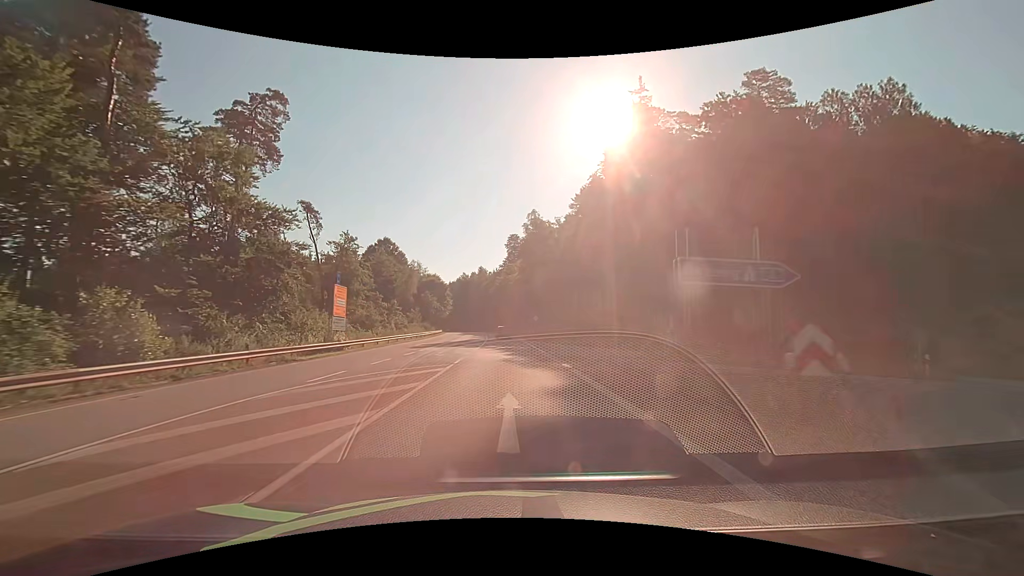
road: secondary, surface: asphalt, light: Day
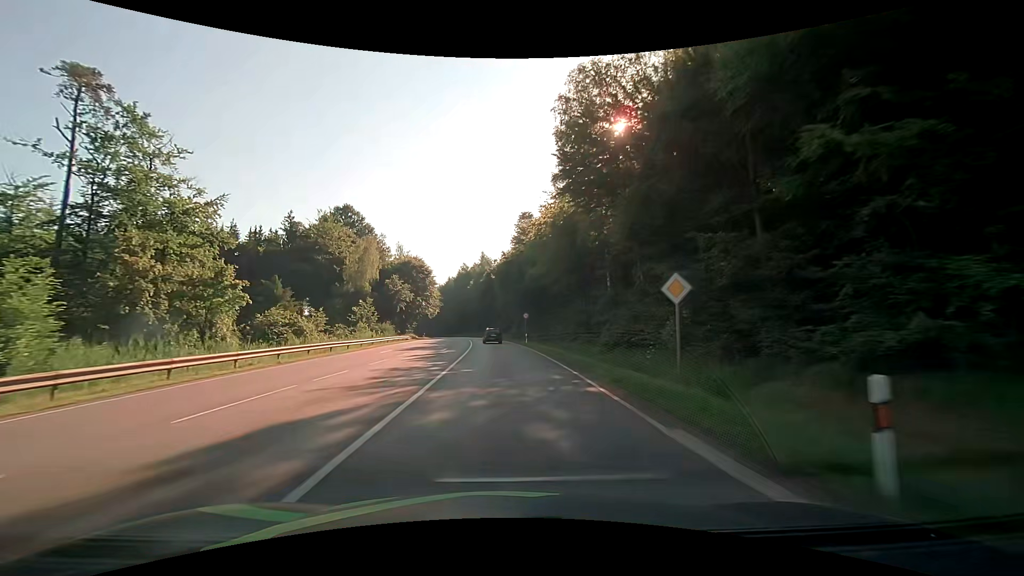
(-0.3, +49.3) m; -1°
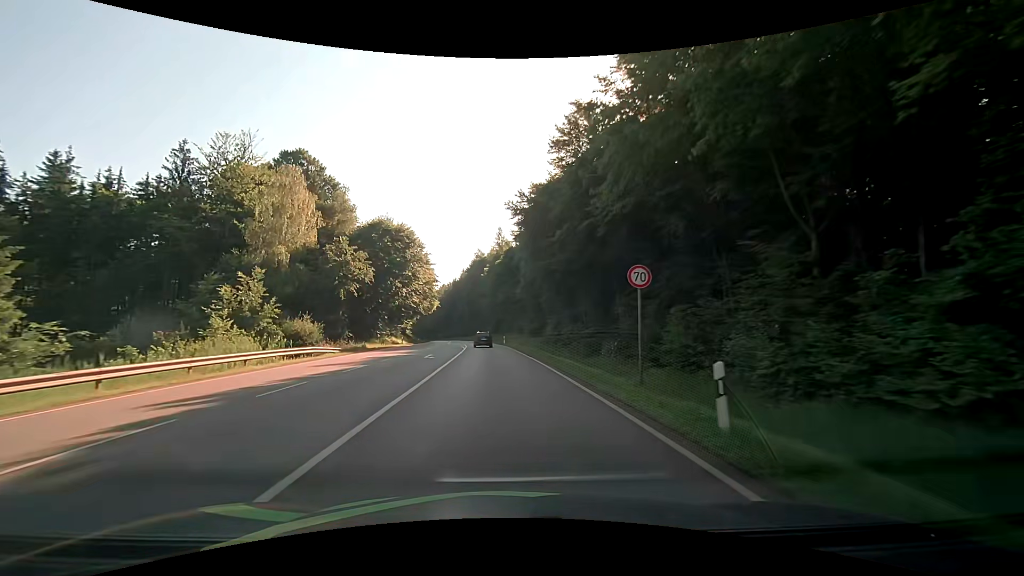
(-0.8, +39.0) m; -2°
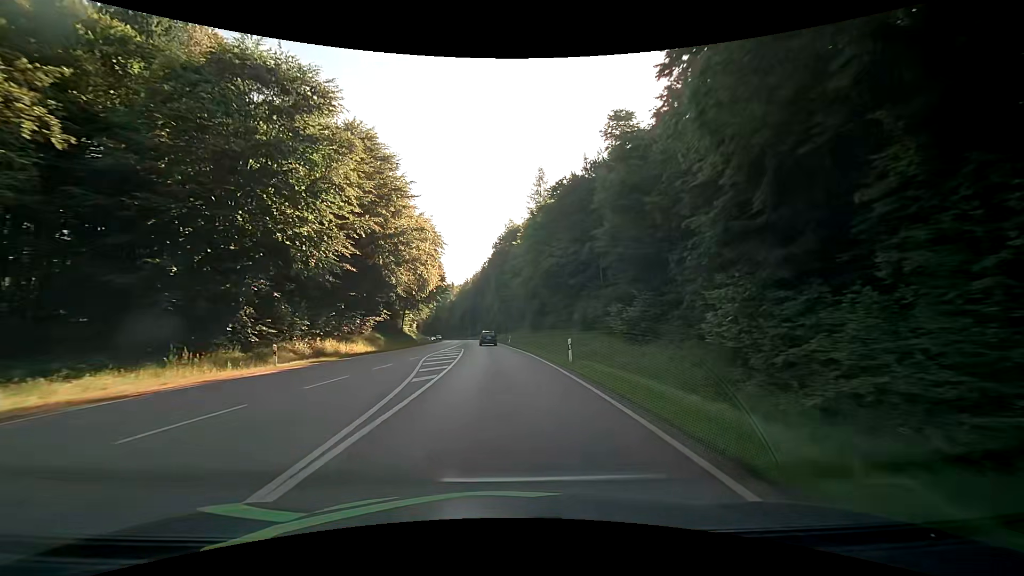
(-1.4, +40.9) m; -4°
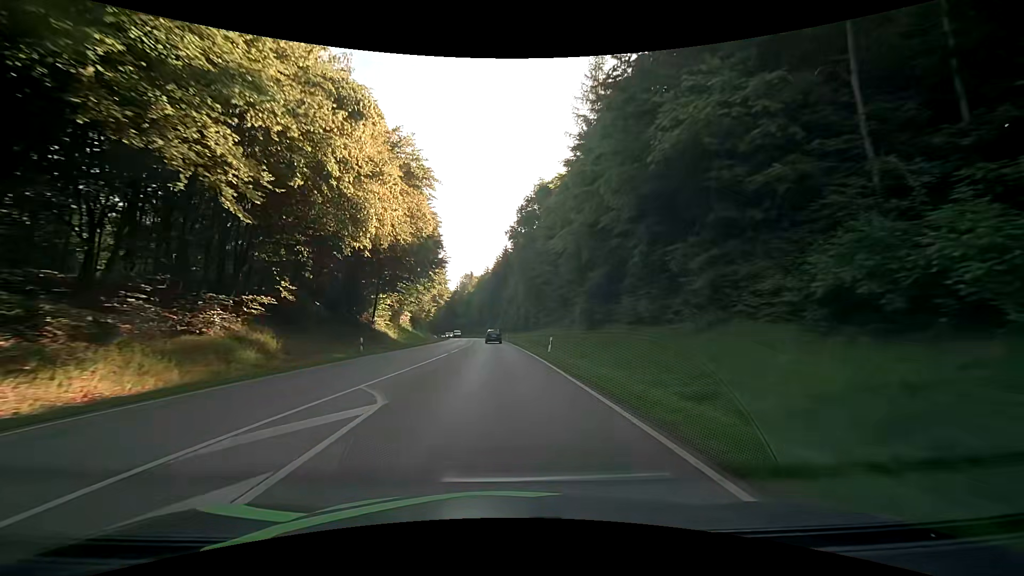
(-0.8, +31.5) m; -3°
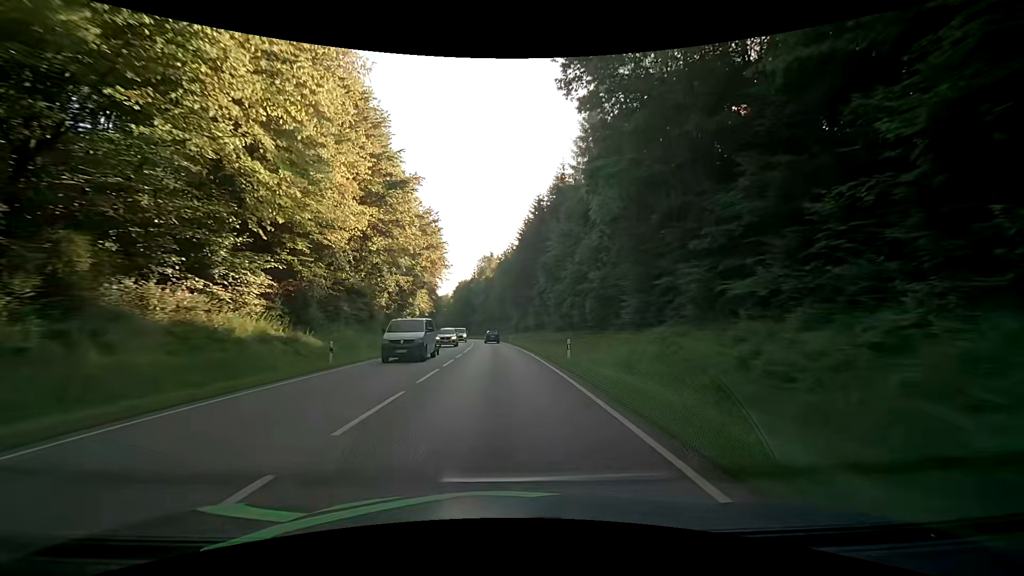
(-1.1, +53.3) m; -3°
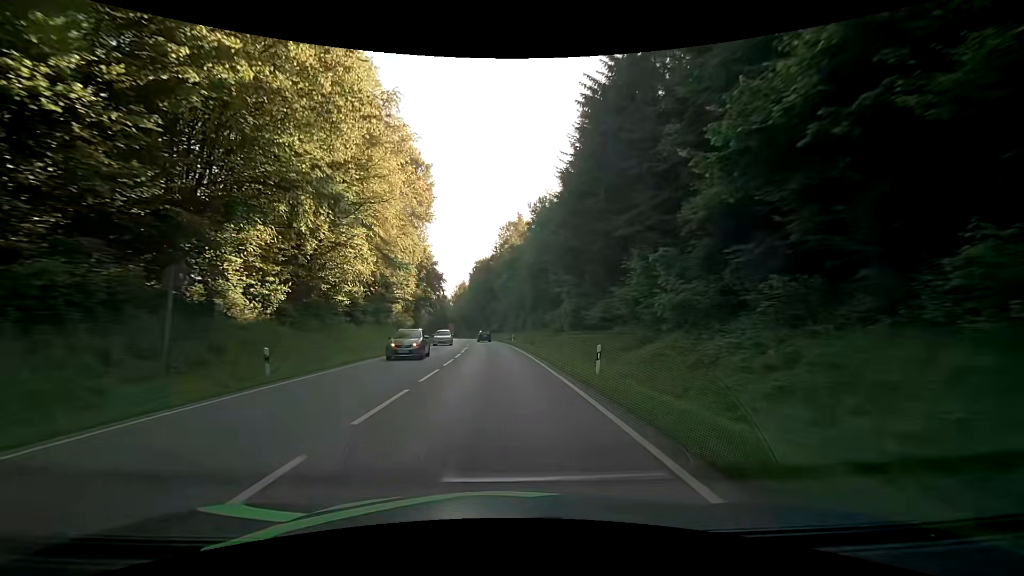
(-1.7, +53.8) m; -4°
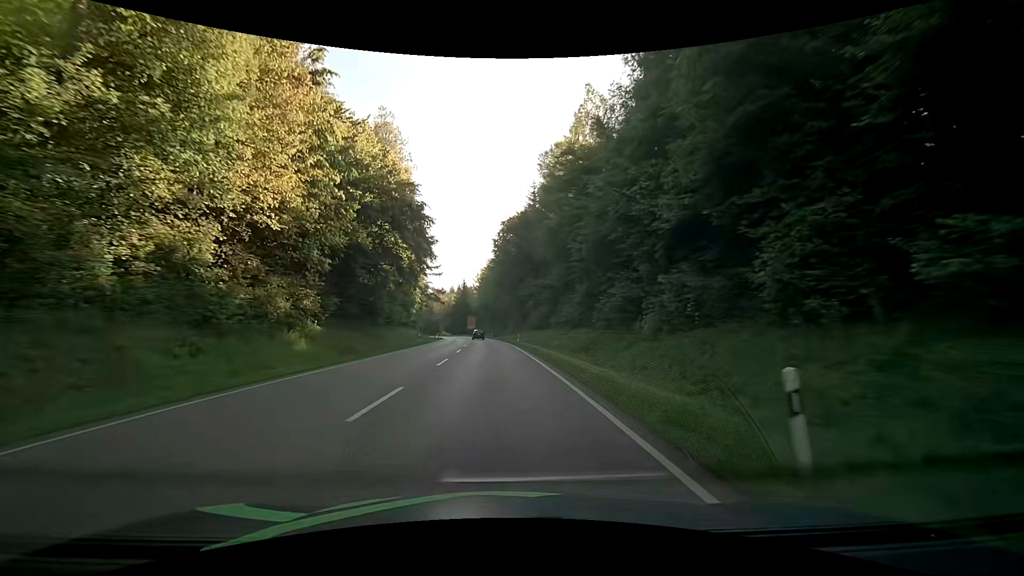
(-1.2, +54.1) m; -4°
(0, +10) (0, +20) (0, +30) (-1, +40) (-1, +50) (-2, +60) (-3, +70) (-4, +80) (-5, +90) (-6, +100) m
